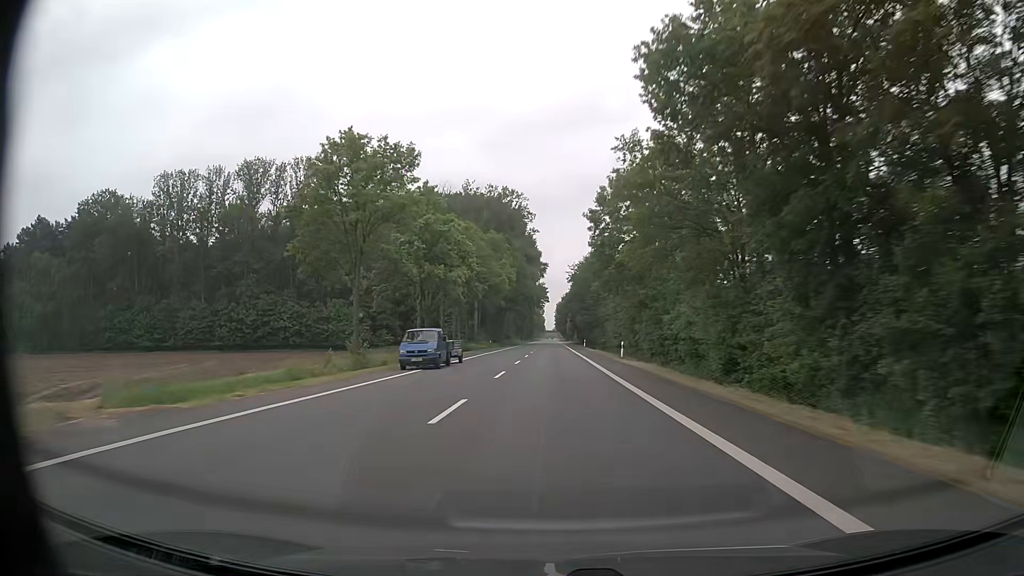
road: primary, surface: asphalt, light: Day
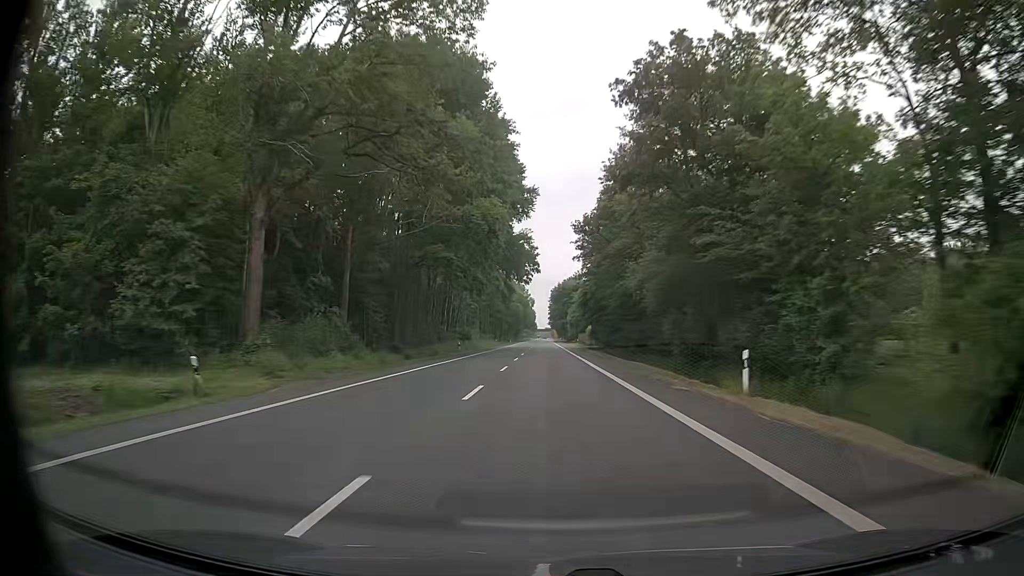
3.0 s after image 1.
(0.0, +80.2) m; 0°
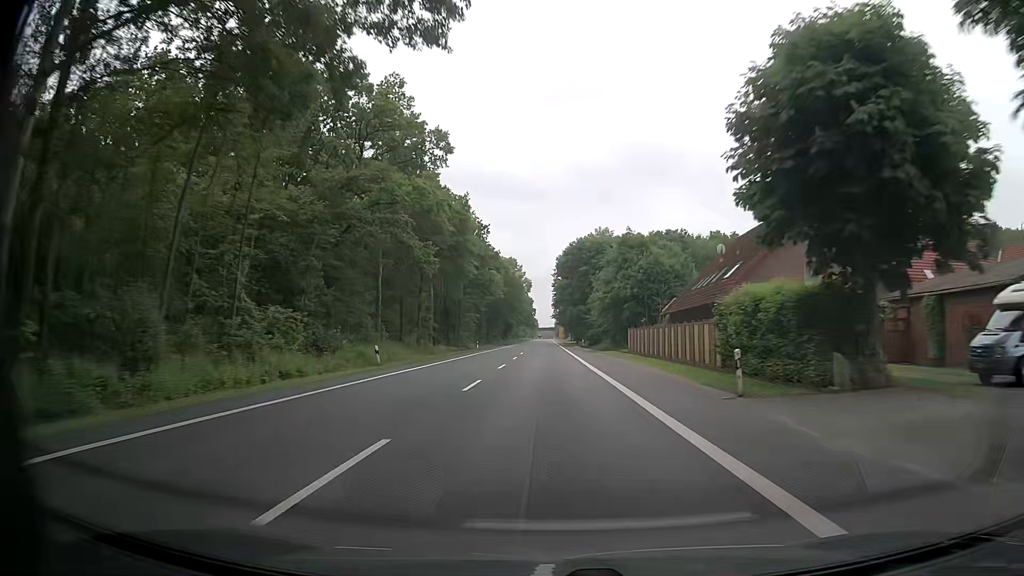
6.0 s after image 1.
(+0.1, +82.1) m; 0°
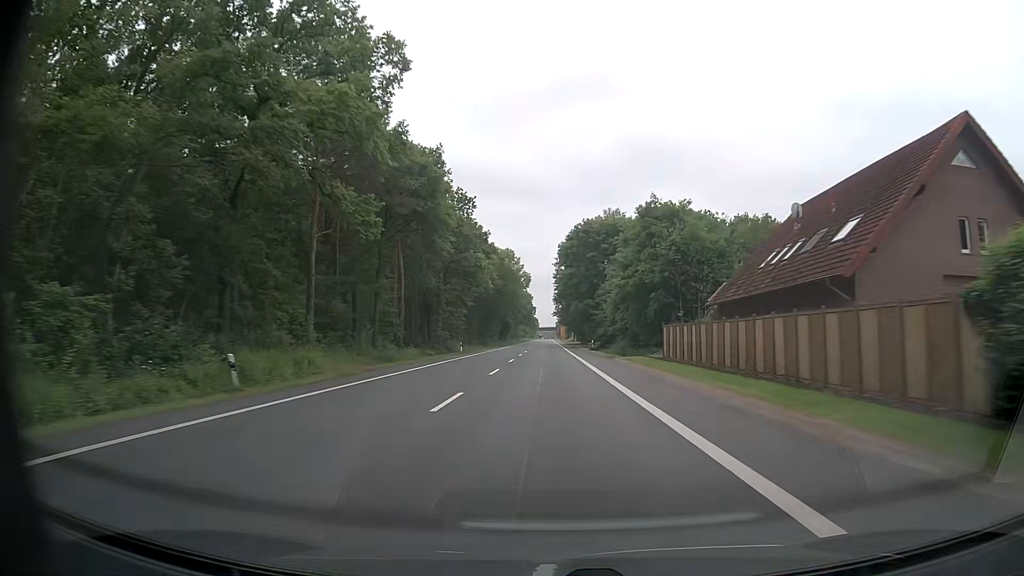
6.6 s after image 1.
(-0.1, +16.6) m; 0°
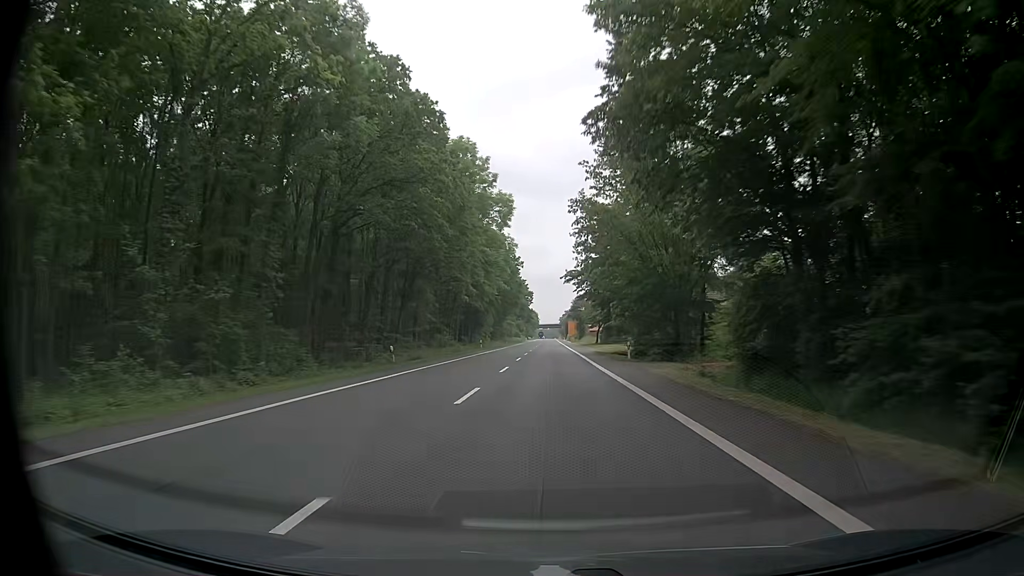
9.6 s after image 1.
(-0.5, +82.9) m; 0°
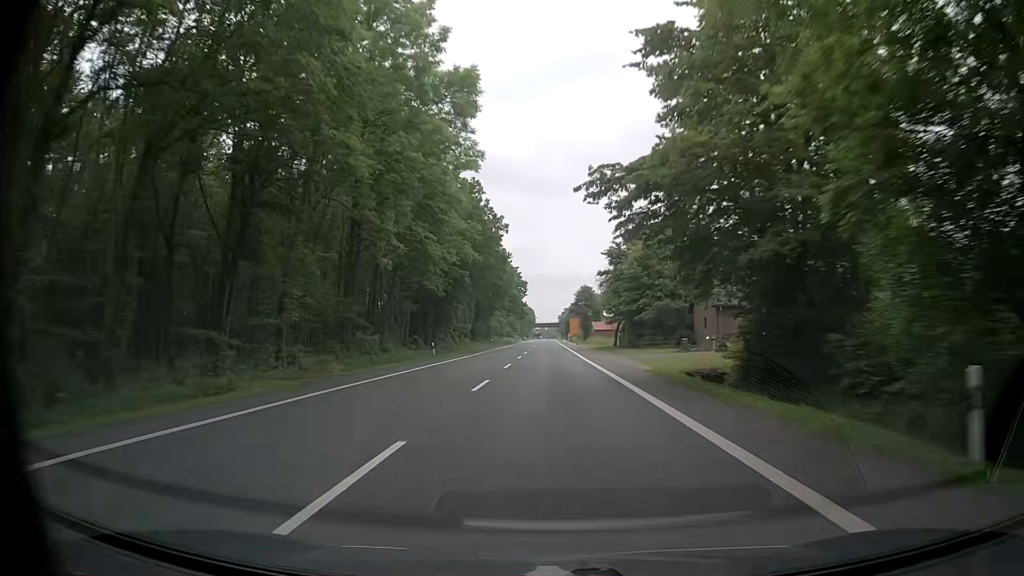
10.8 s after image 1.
(0.0, +33.0) m; 0°
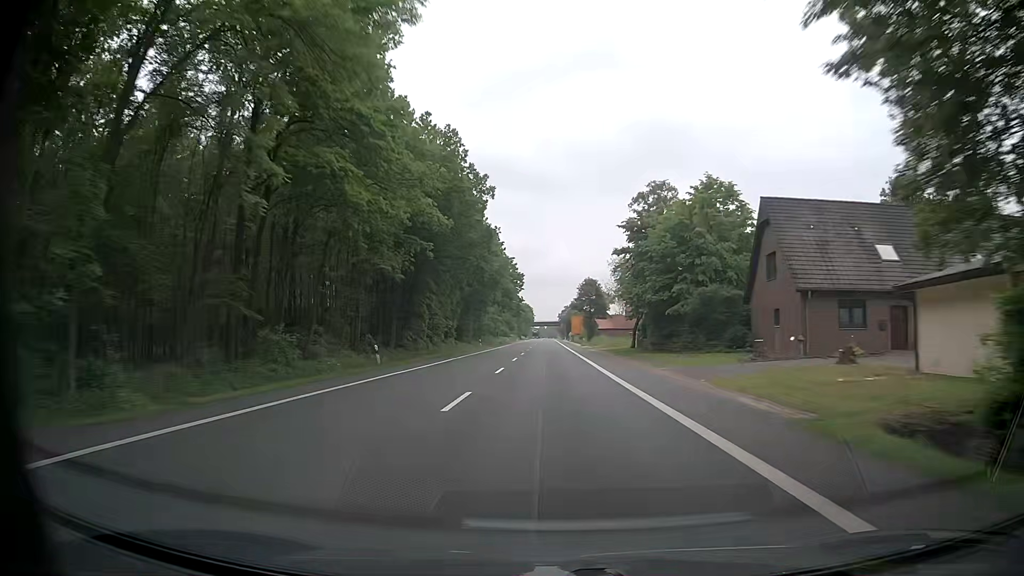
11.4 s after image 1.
(-0.1, +16.5) m; 0°
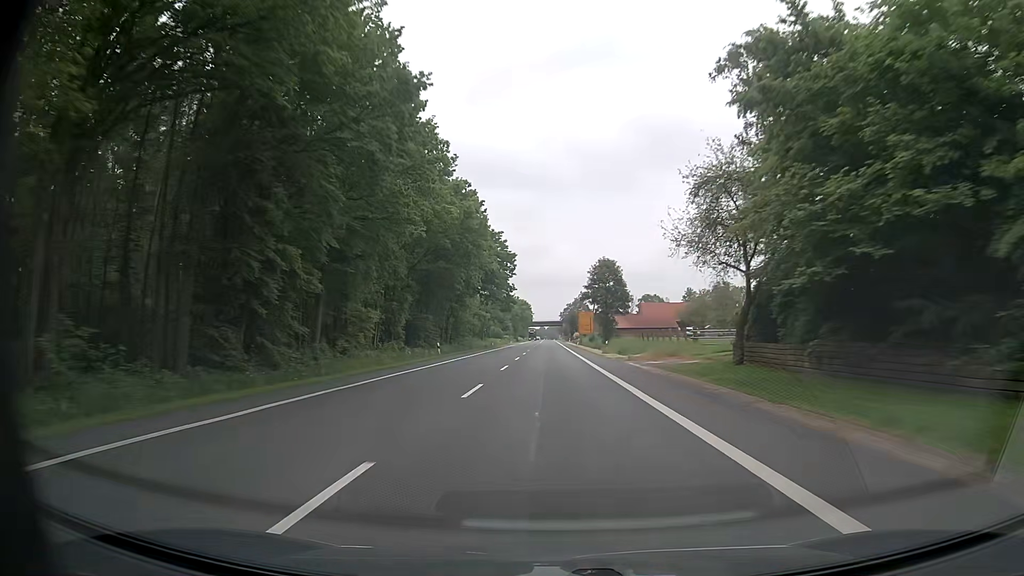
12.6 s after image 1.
(+0.1, +33.0) m; 0°
(0, +10) (0, +20) (0, +30) (0, +40) (0, +50) (0, +60) (0, +70) (0, +80) (0, +90) (0, +100) m
